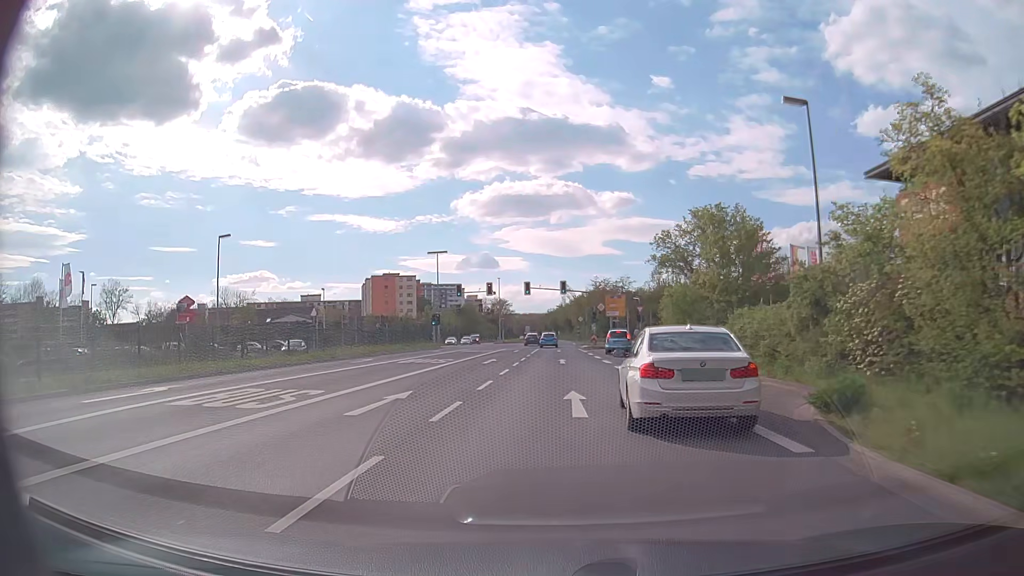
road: primary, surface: asphalt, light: Day
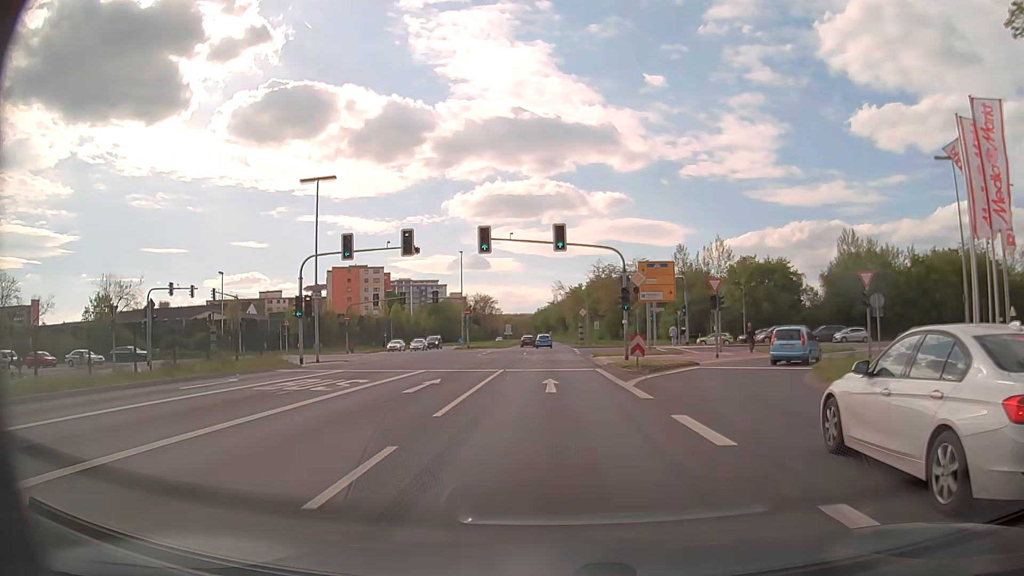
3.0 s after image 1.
(+0.2, +35.5) m; +1°
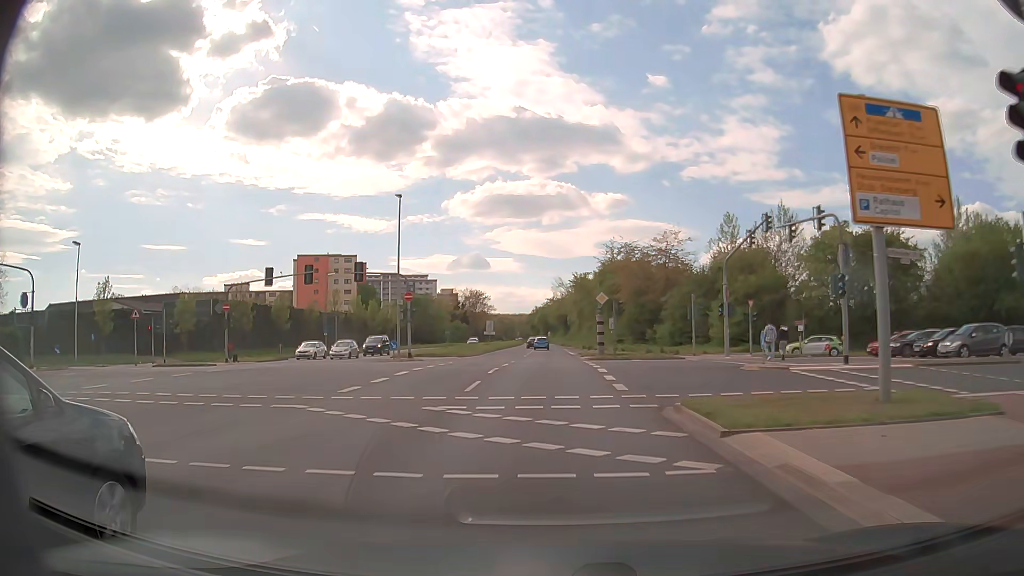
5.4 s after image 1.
(0.0, +29.7) m; 0°
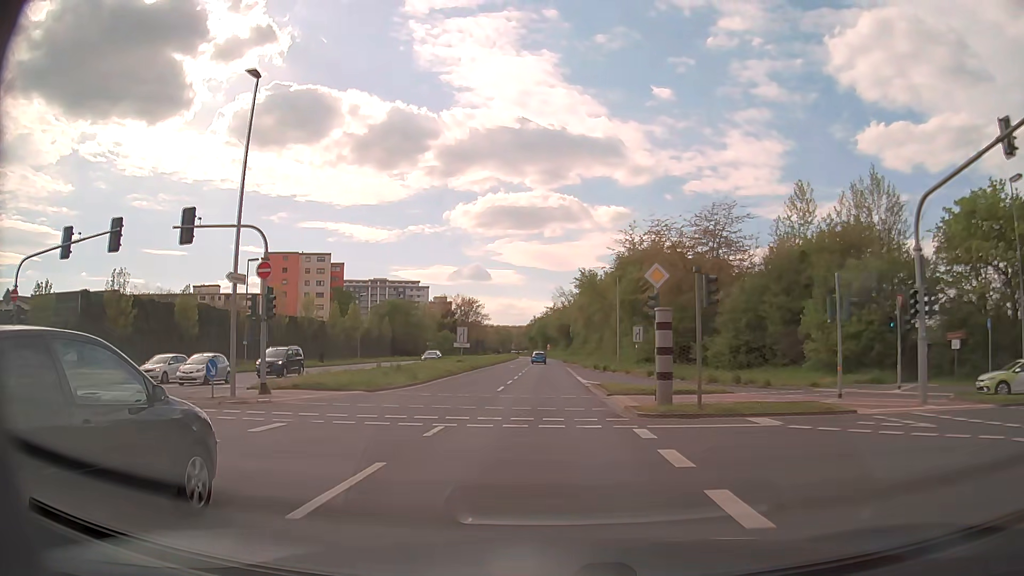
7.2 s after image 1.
(+0.1, +23.0) m; 0°
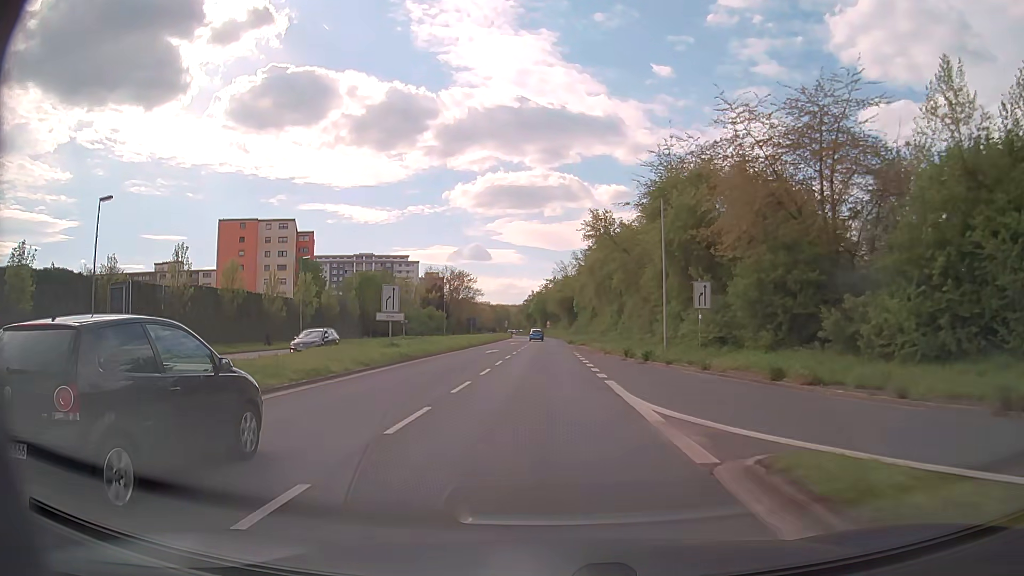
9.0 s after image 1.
(0.0, +23.4) m; 0°
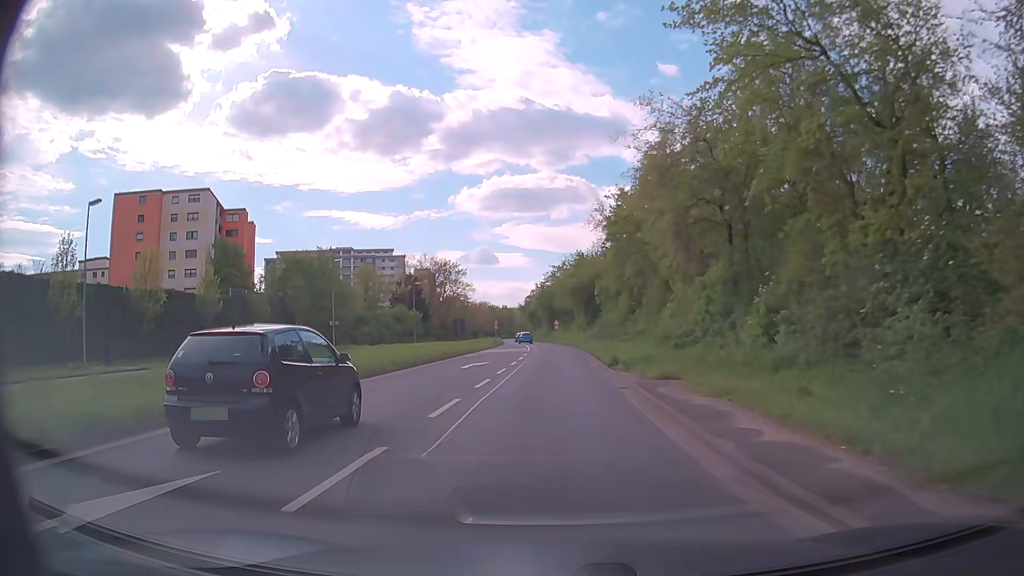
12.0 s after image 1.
(0.0, +39.9) m; 0°
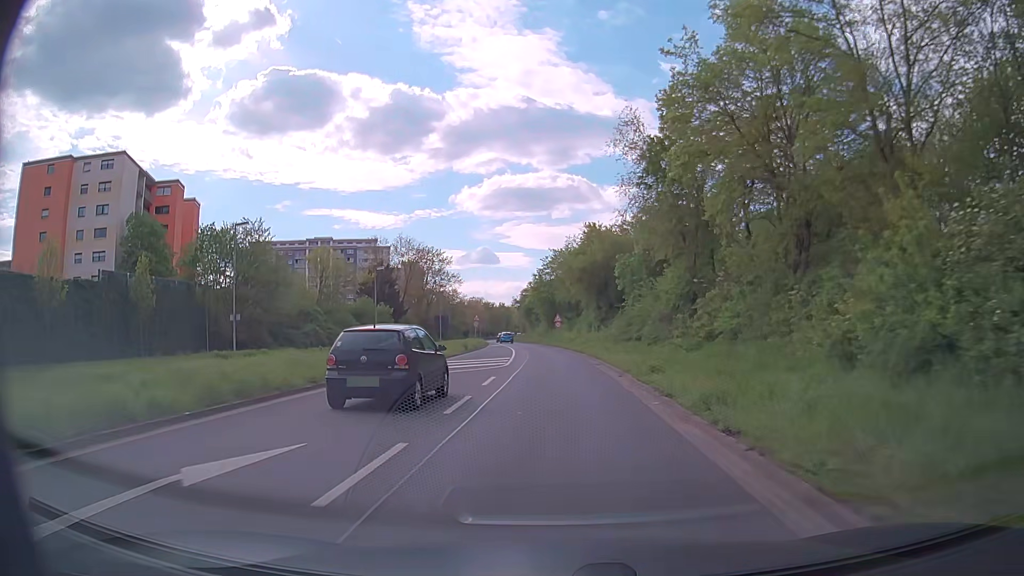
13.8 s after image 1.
(-0.1, +23.9) m; 0°
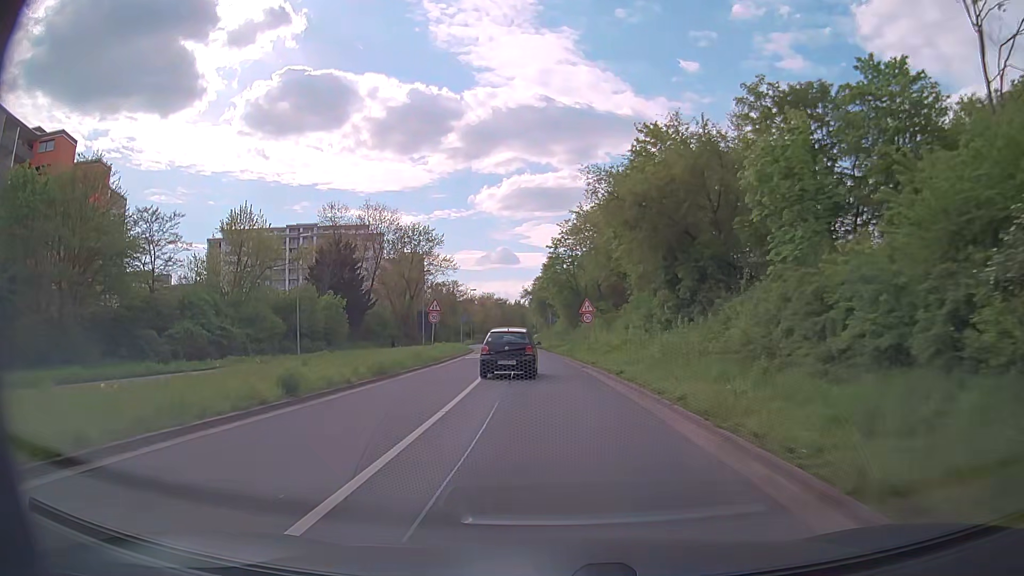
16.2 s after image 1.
(-0.2, +31.6) m; -1°
(0, +10) (0, +20) (-1, +30) (-2, +40) (-3, +50) (-4, +60) (-5, +70) (-6, +80) (-7, +90) (-7, +100) m
